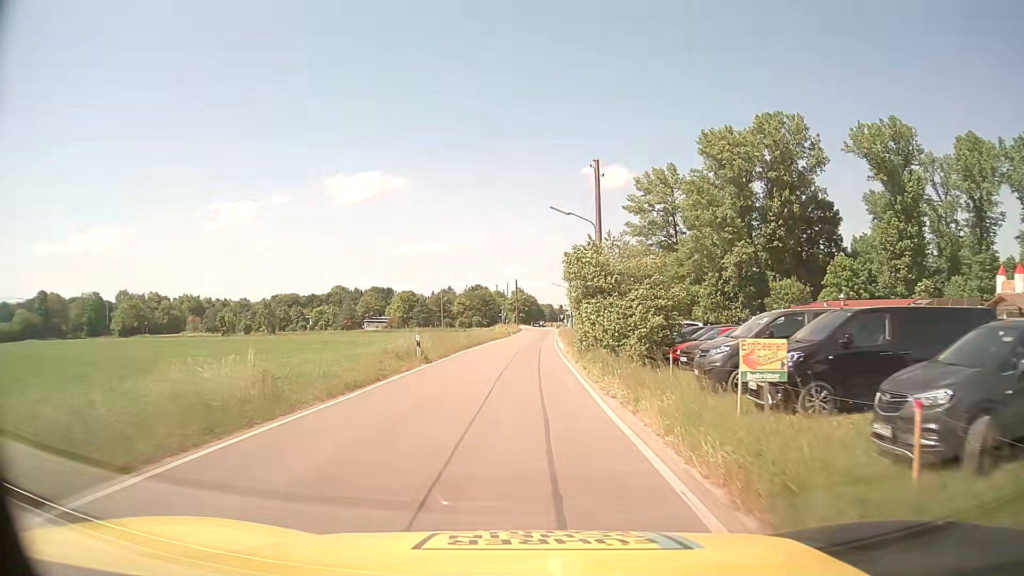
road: unclassified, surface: asphalt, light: Day
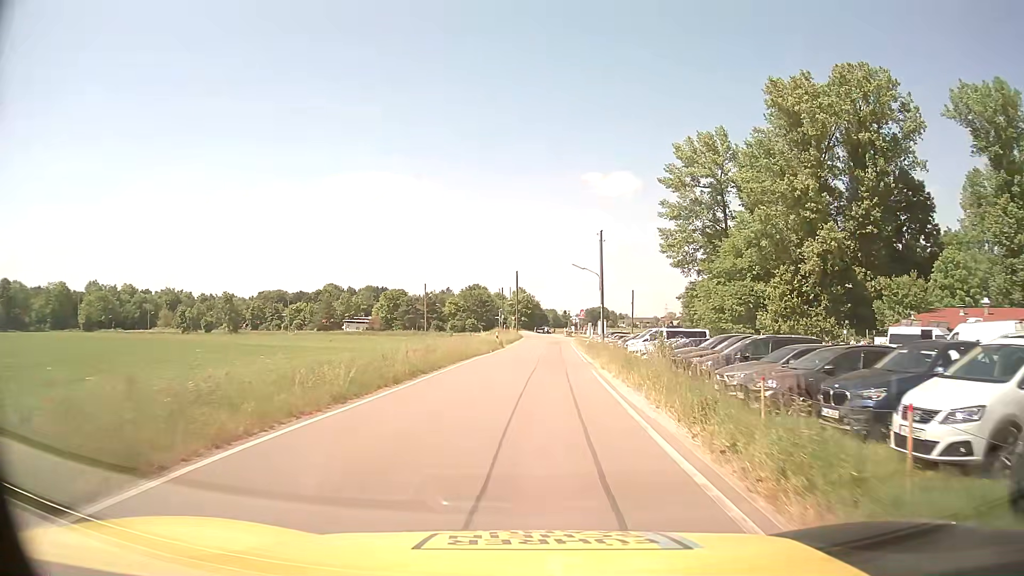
(-0.2, +27.0) m; 0°
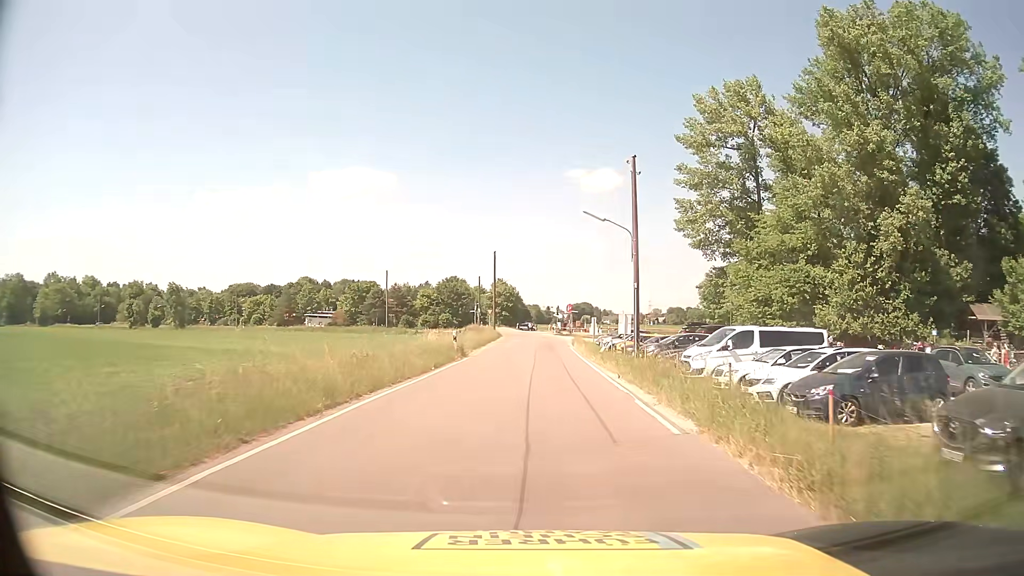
(+0.1, +19.0) m; +1°
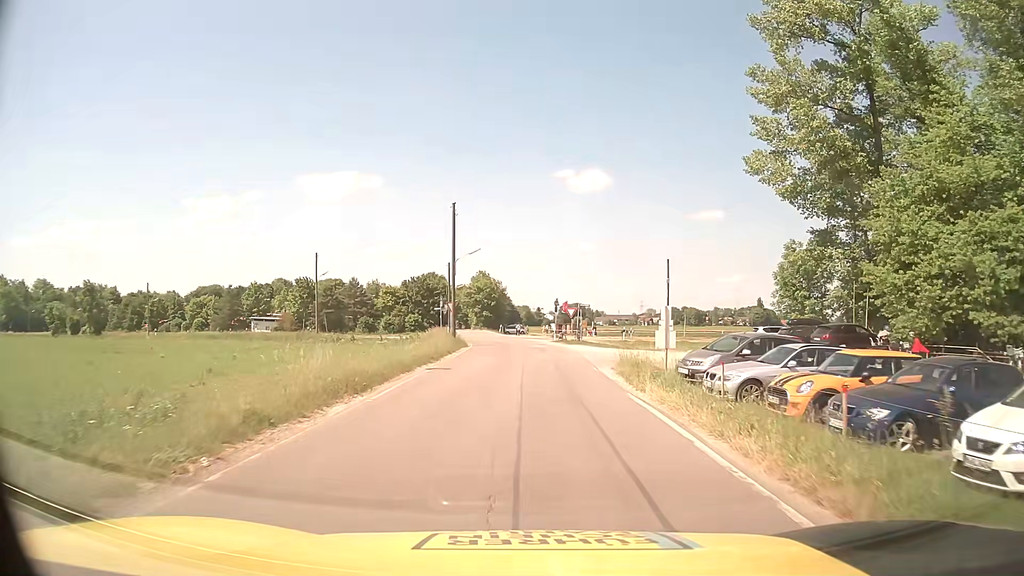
(+0.3, +28.5) m; +1°
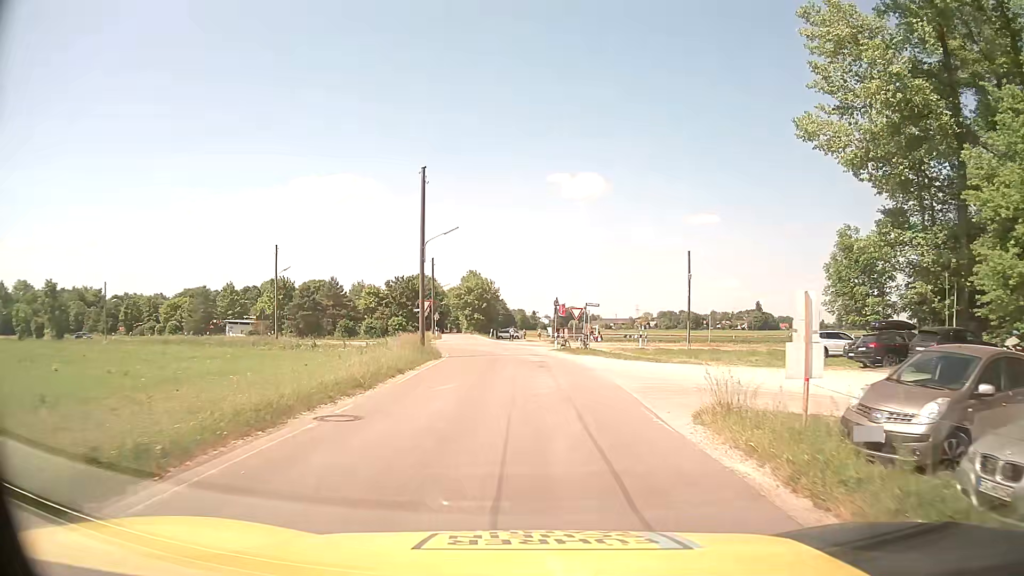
(0.0, +10.4) m; 0°
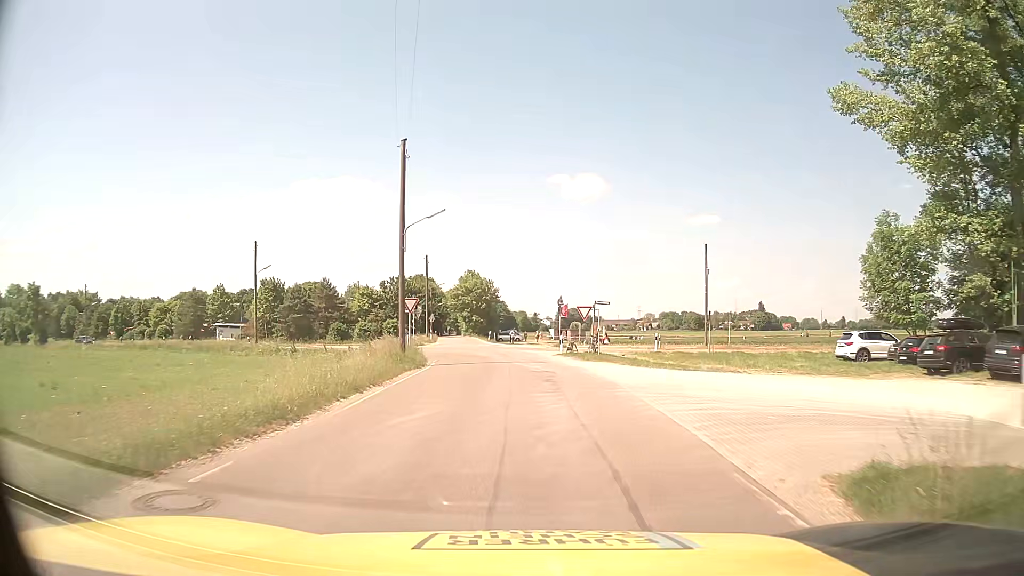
(0.0, +5.0) m; 0°
